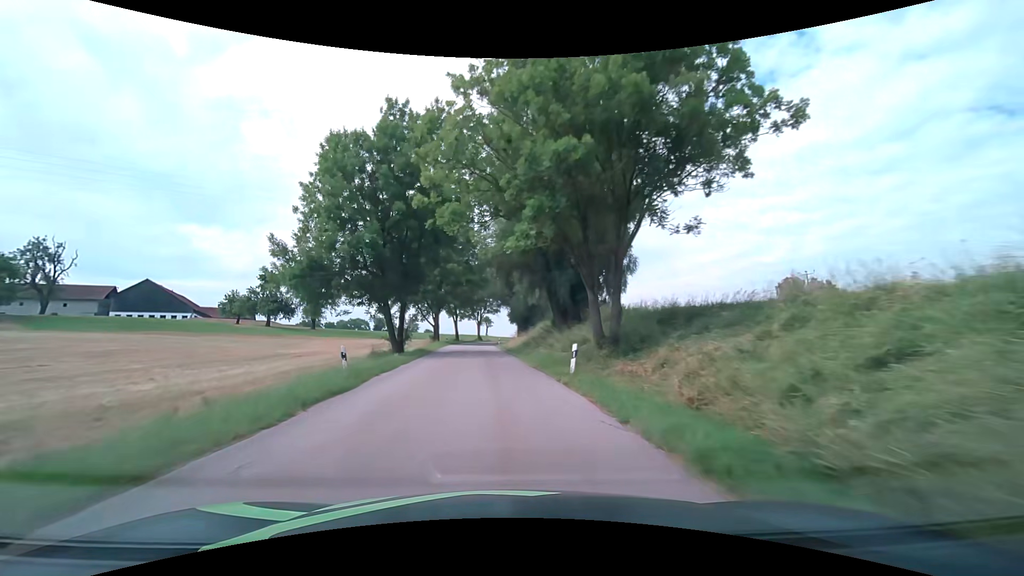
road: tertiary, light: Day
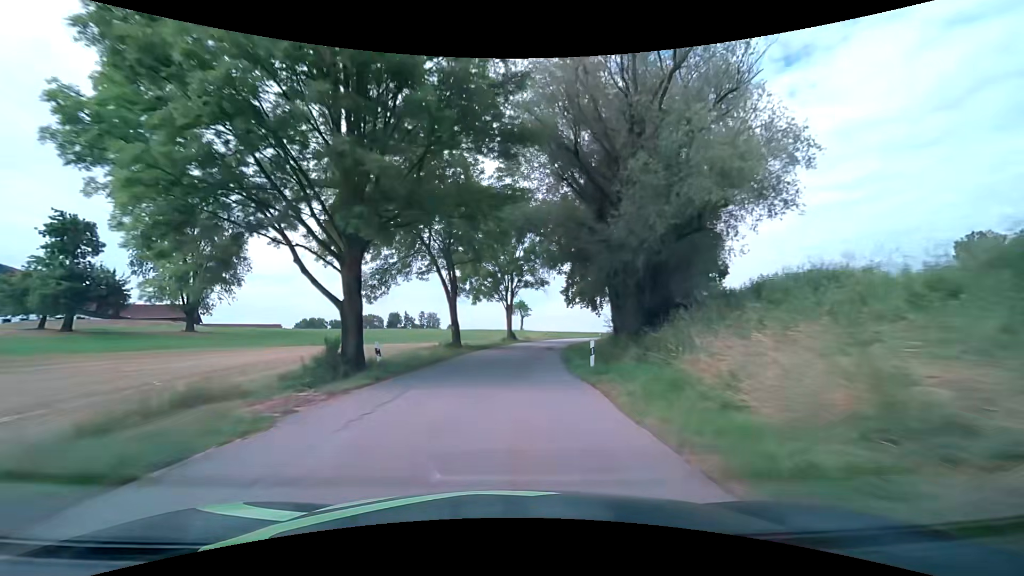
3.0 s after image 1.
(-2.6, +50.4) m; -4°
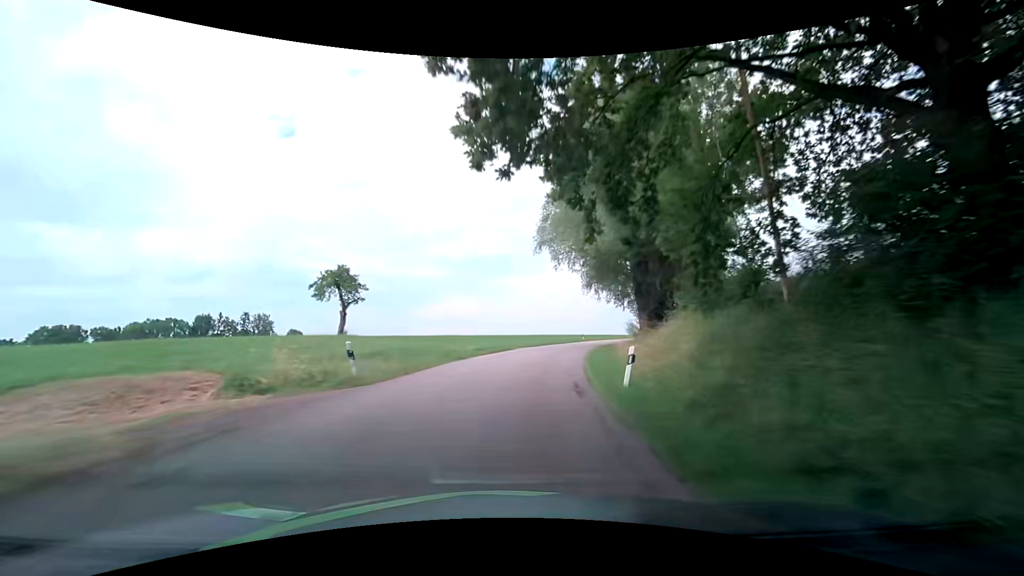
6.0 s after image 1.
(+5.1, +52.4) m; +14°
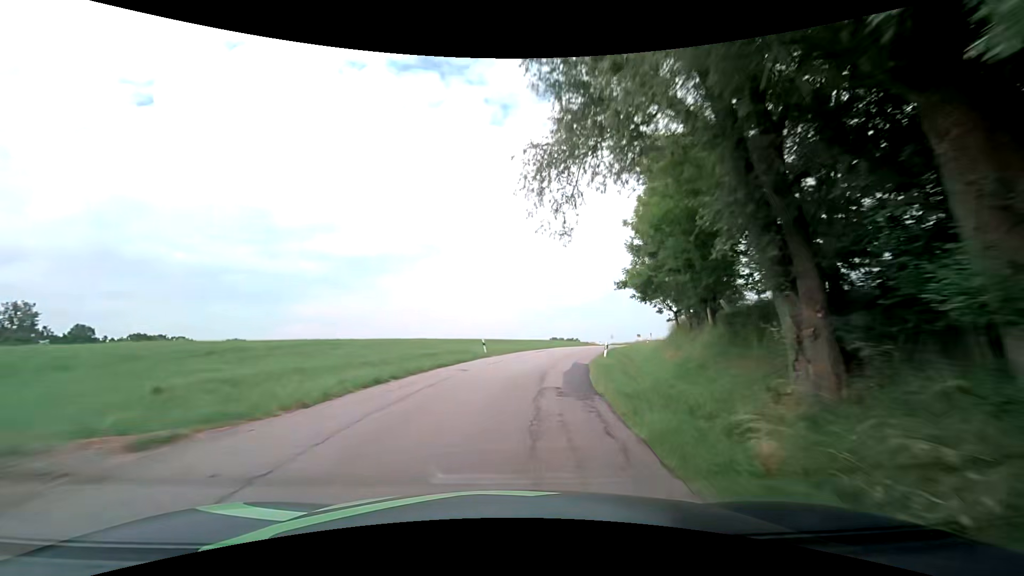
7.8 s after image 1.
(+2.8, +31.9) m; +12°
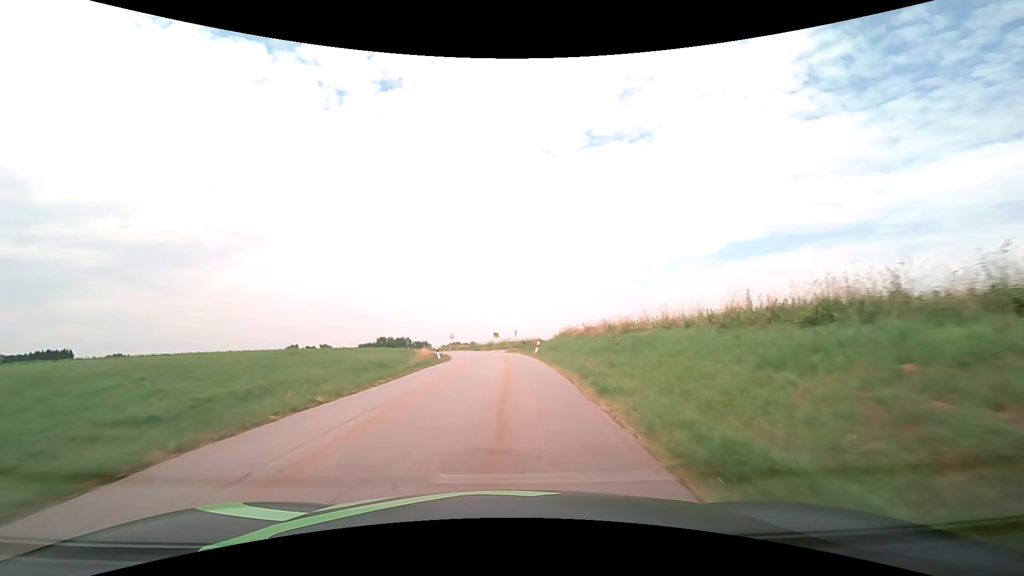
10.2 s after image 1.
(+7.3, +42.1) m; +20°
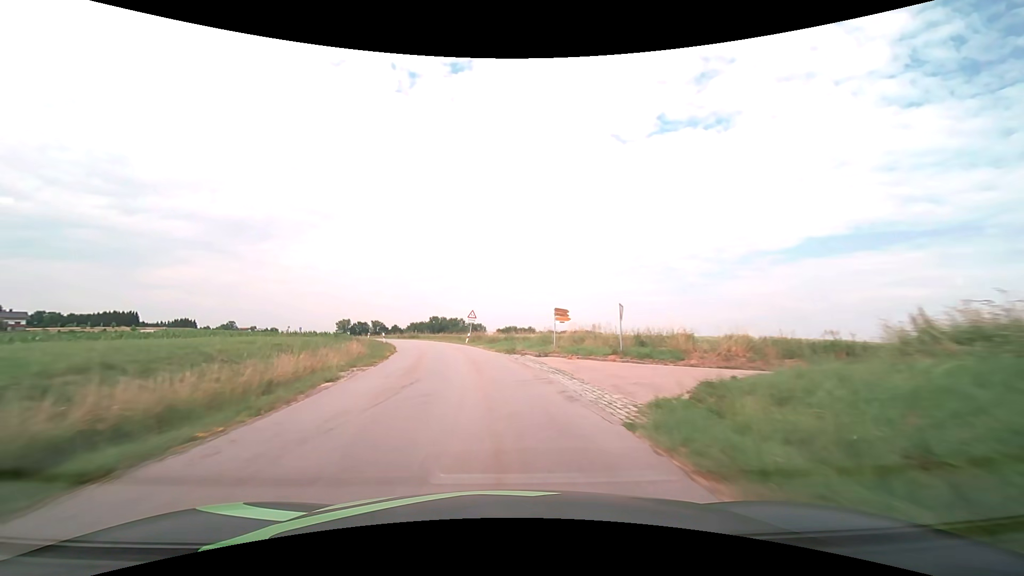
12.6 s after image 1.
(-0.8, +43.4) m; -6°
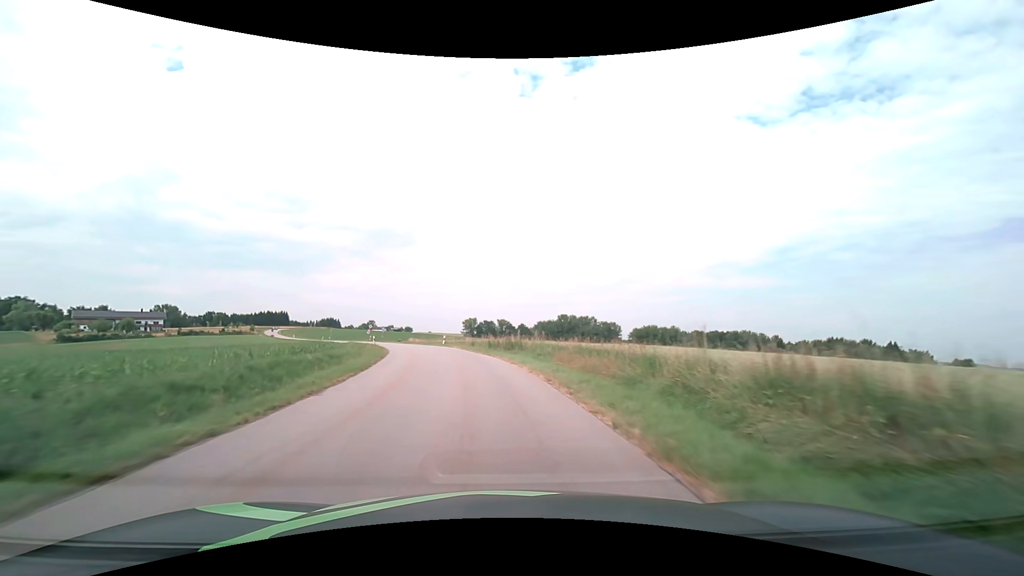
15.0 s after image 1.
(-5.6, +43.3) m; -15°
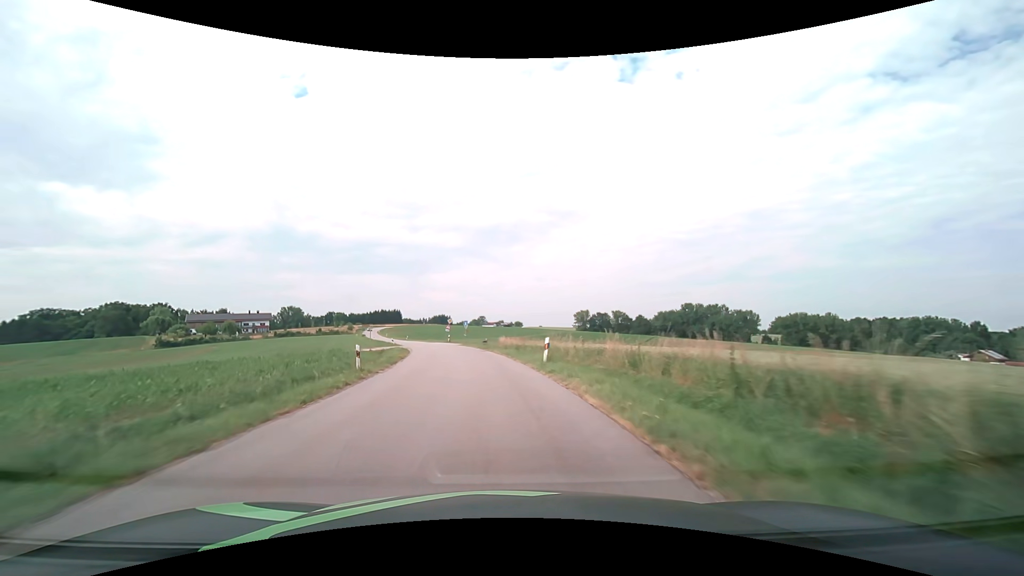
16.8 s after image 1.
(-3.6, +32.8) m; -12°
(0, +10) (-1, +20) (-3, +30) (-5, +40) (-7, +49) (-9, +59) (-12, +69) (-15, +78) (-18, +88) (-21, +97) m
